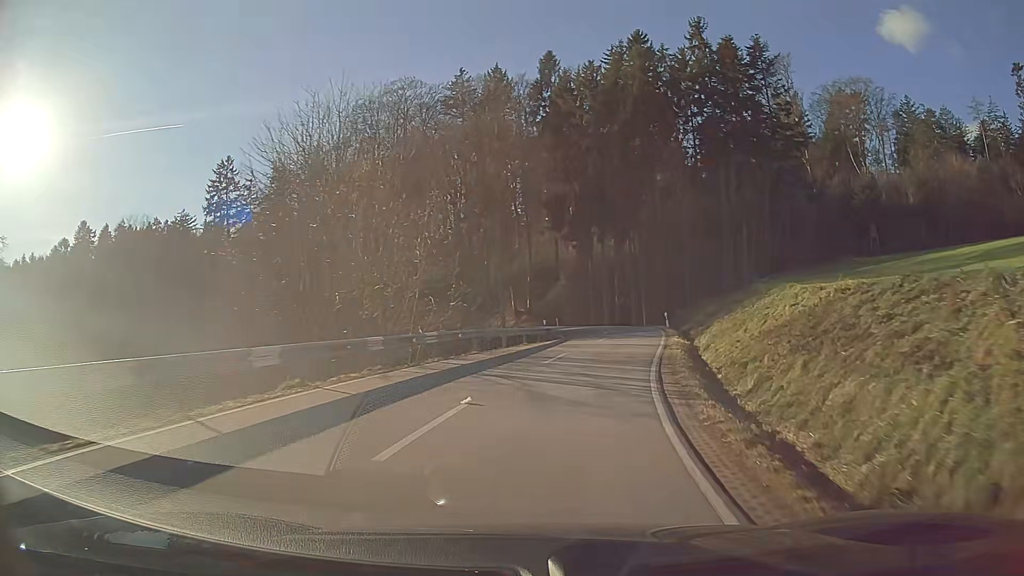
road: secondary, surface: asphalt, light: Day
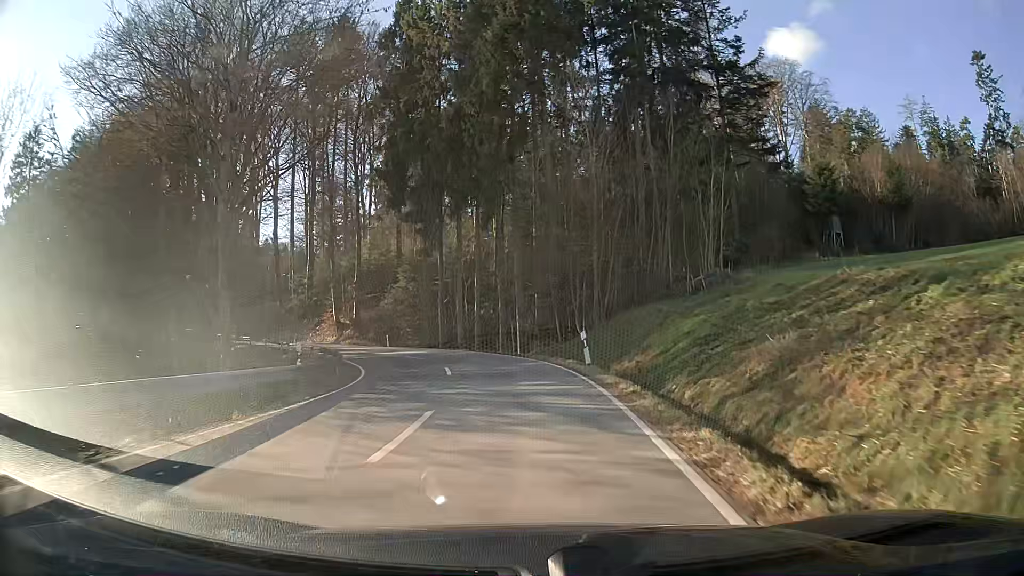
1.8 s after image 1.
(+2.3, +23.1) m; +9°
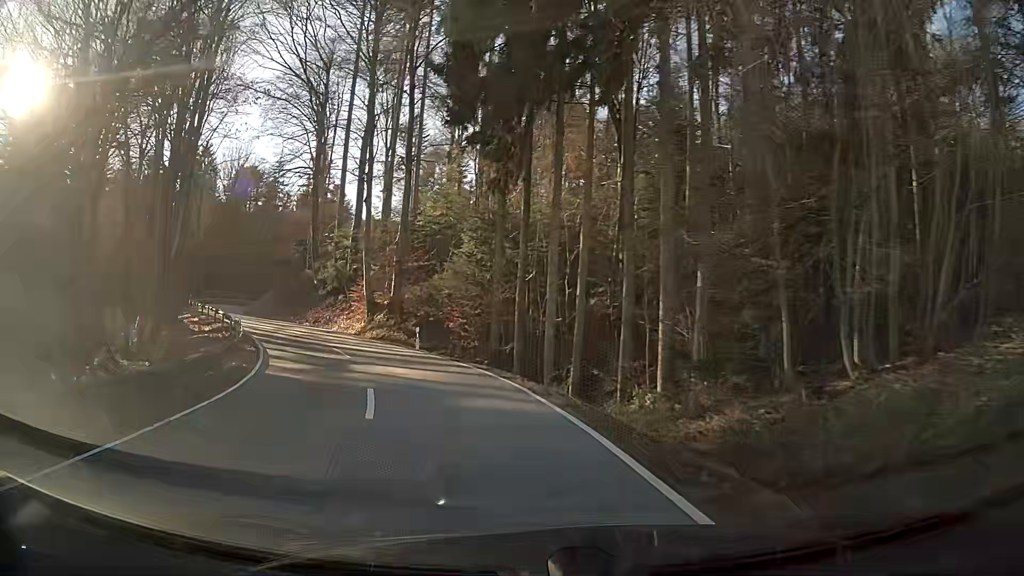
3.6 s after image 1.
(-1.7, +21.5) m; -12°
